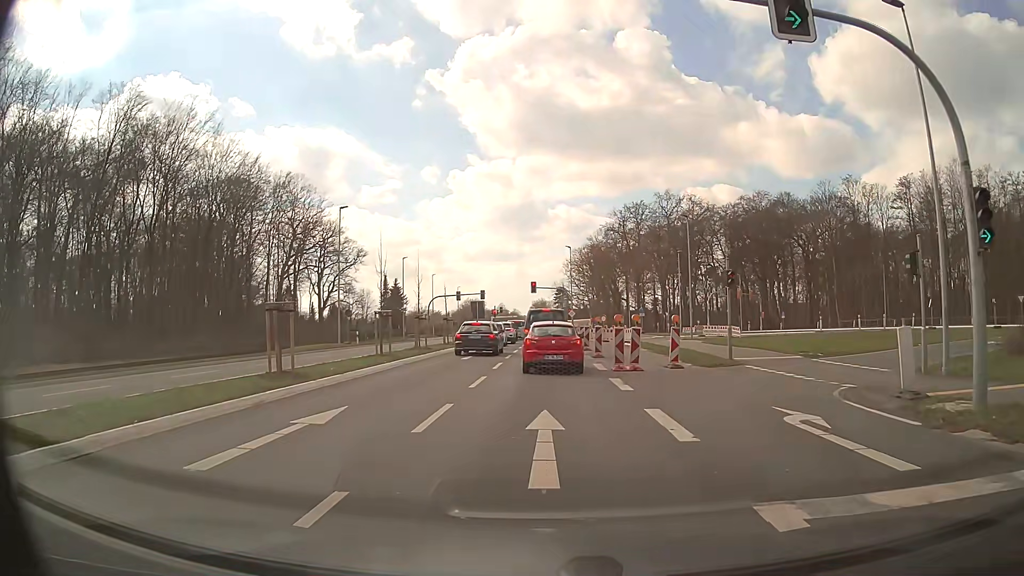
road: trunk_link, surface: asphalt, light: Day
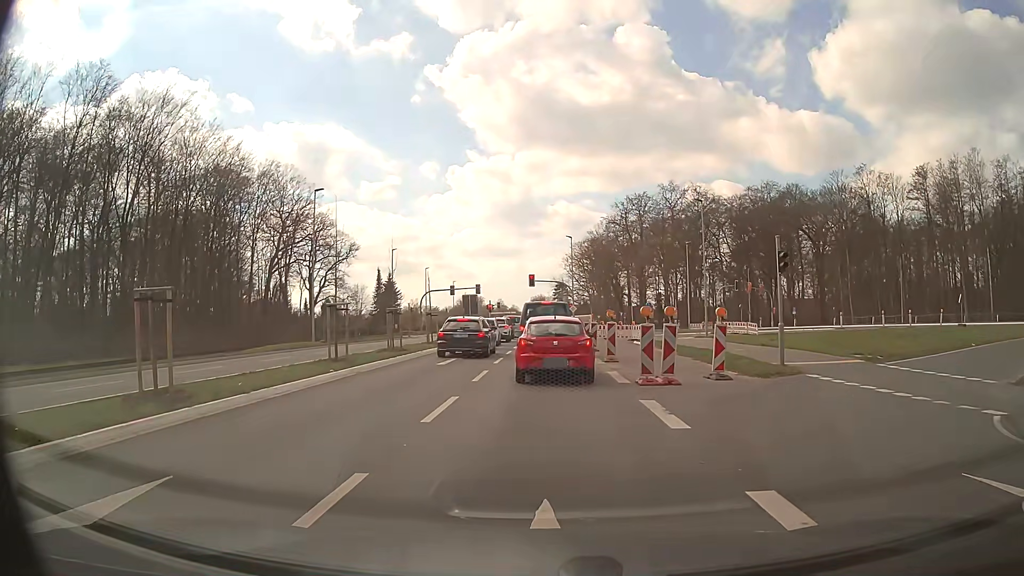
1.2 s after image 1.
(0.0, +5.3) m; -1°
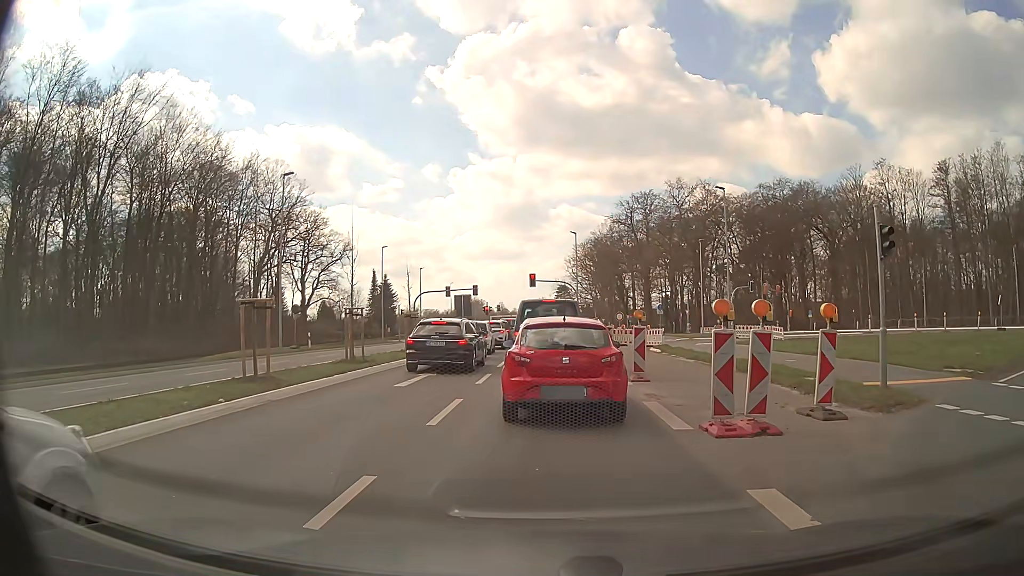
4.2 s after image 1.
(+0.1, +5.8) m; 0°
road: secondary
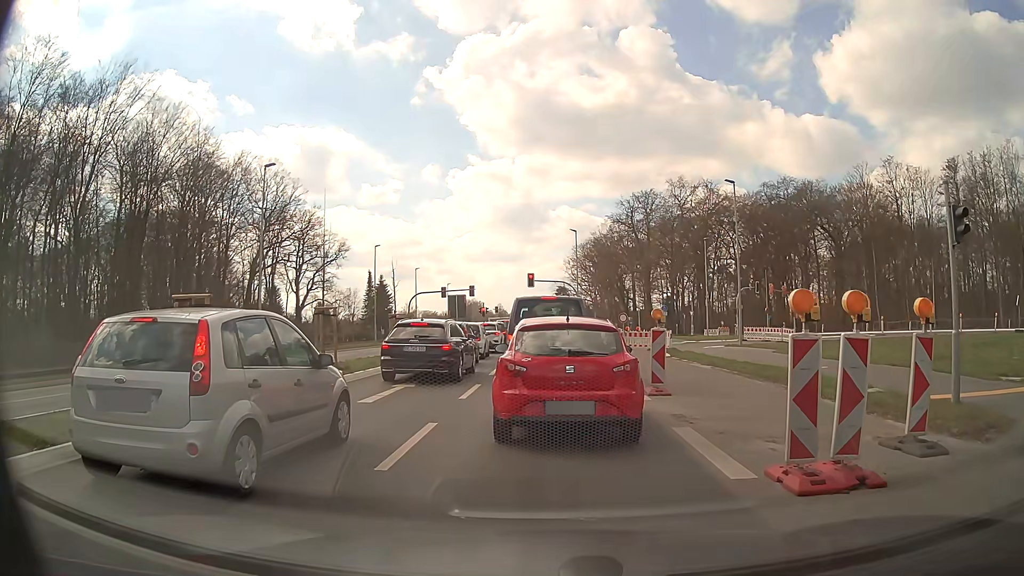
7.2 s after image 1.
(0.0, +2.7) m; 0°
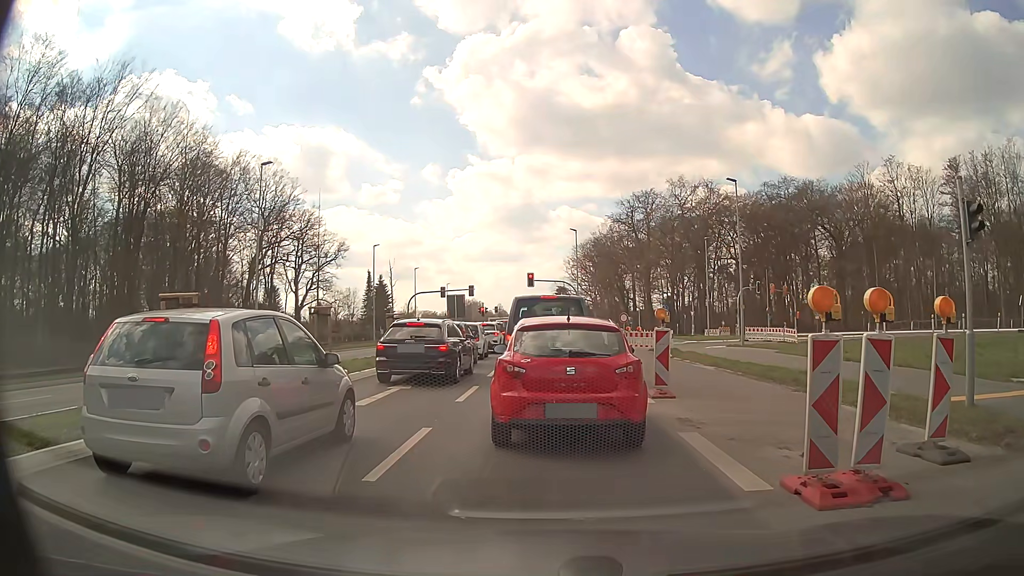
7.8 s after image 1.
(0.0, +0.4) m; 0°
